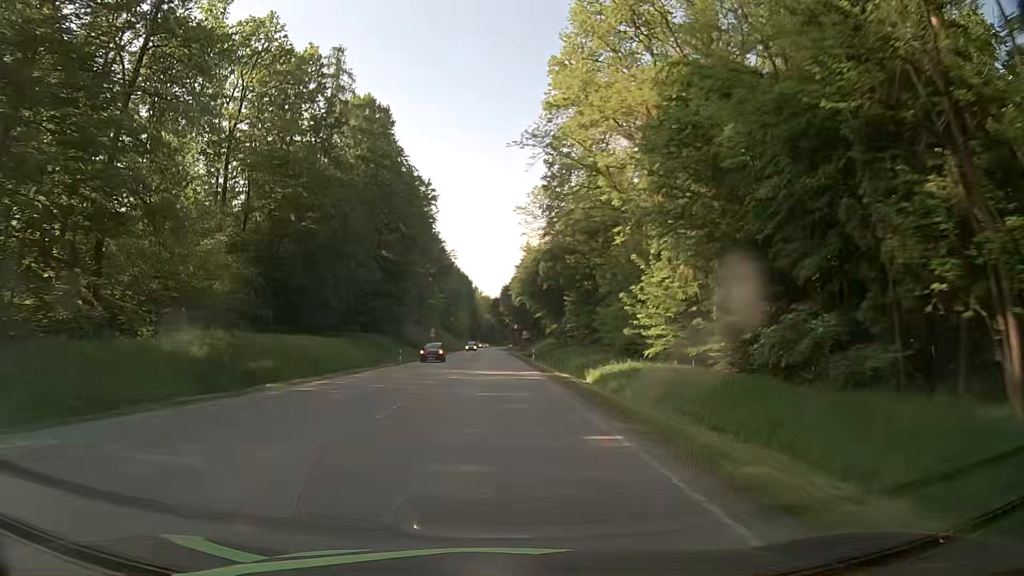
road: secondary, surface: asphalt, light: Day
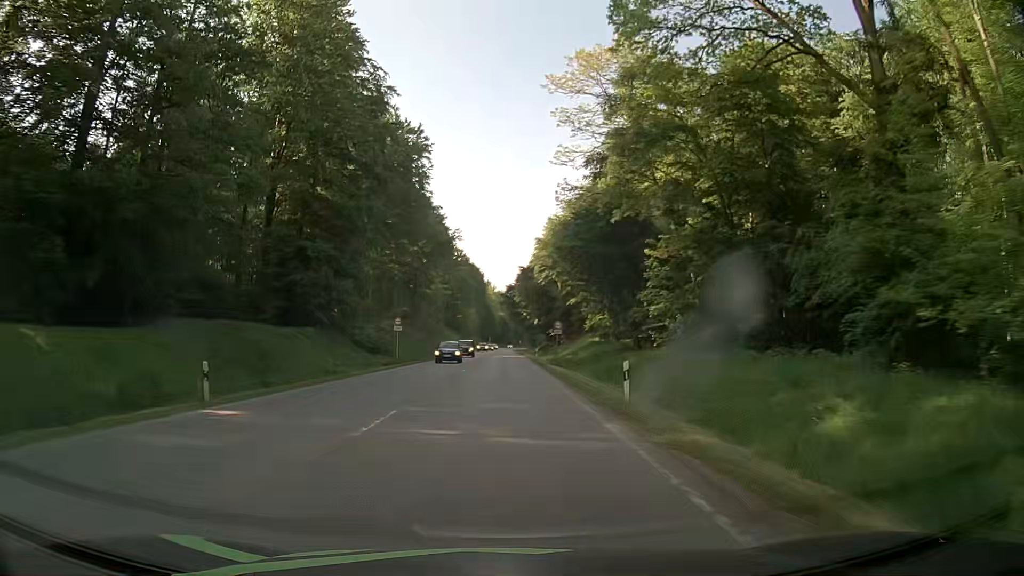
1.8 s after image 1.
(-0.1, +36.2) m; -1°
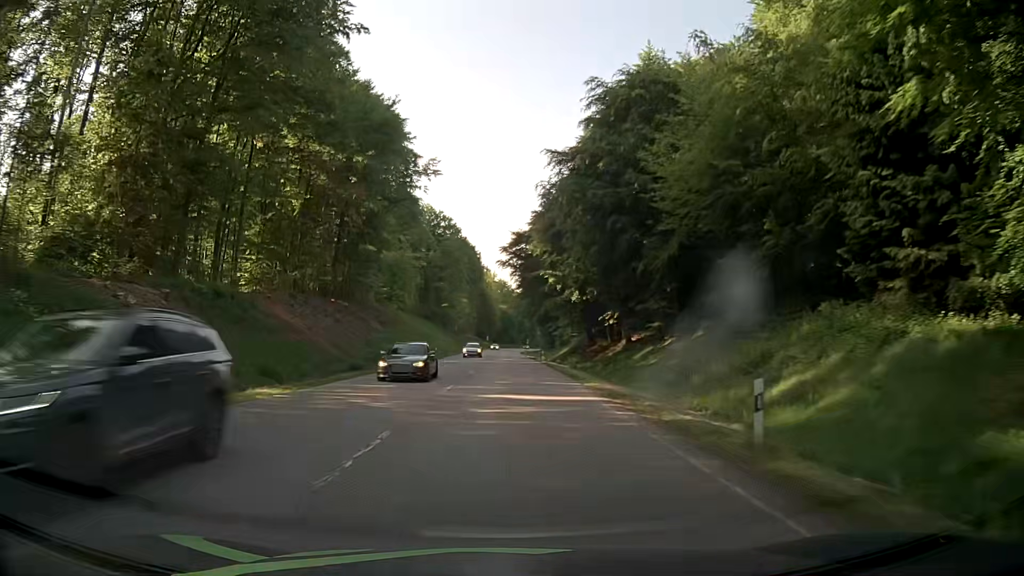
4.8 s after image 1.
(-0.5, +61.2) m; -1°
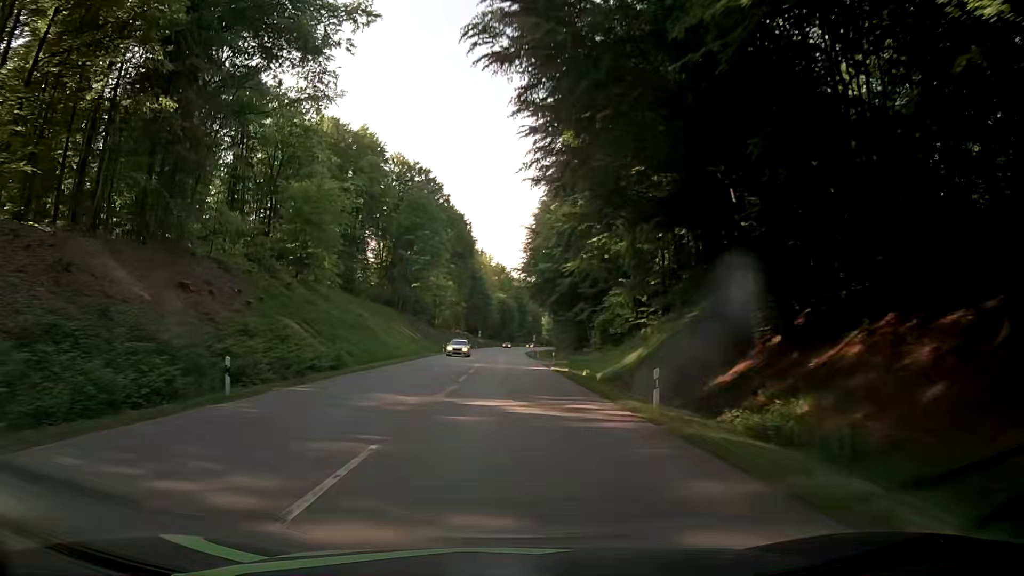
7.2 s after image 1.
(+0.3, +49.8) m; +1°
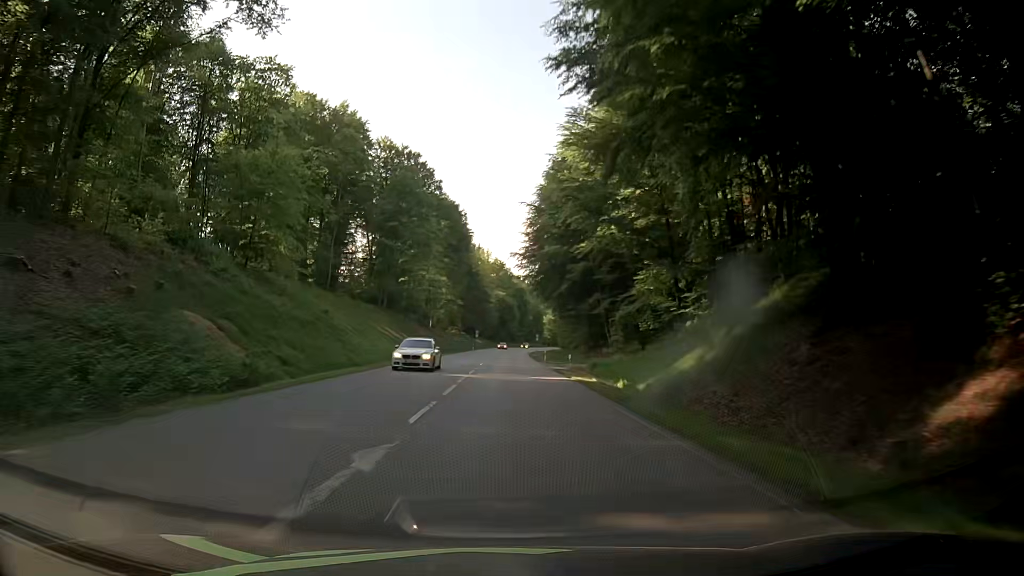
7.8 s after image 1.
(-0.1, +12.6) m; -1°
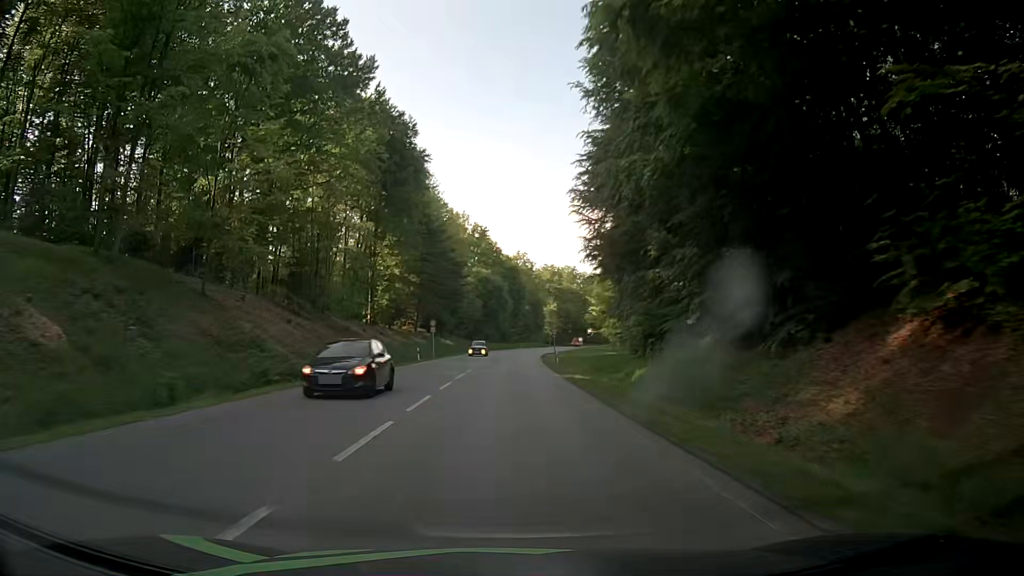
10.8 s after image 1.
(+0.9, +63.6) m; +1°
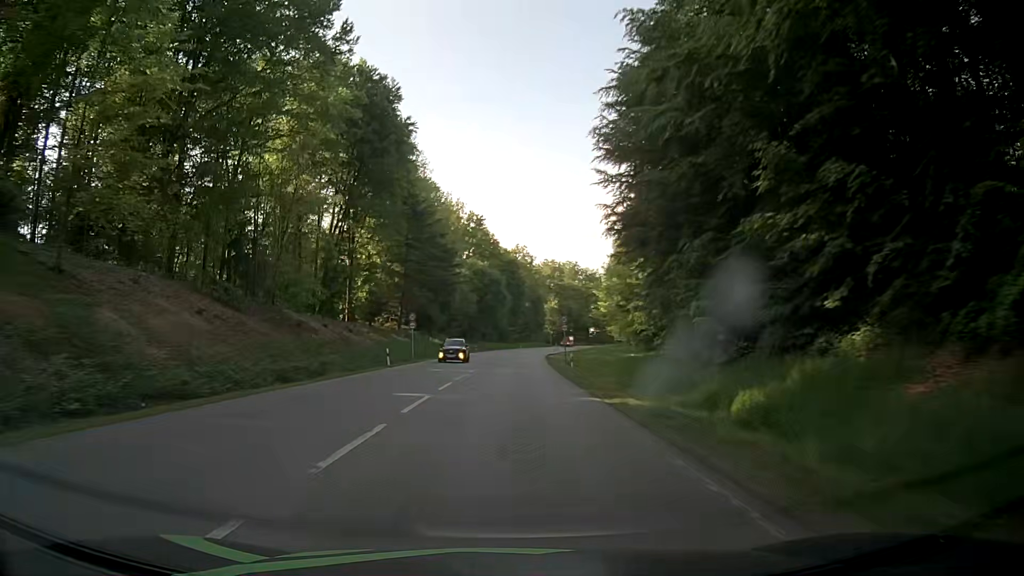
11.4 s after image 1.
(+0.1, +12.8) m; 0°
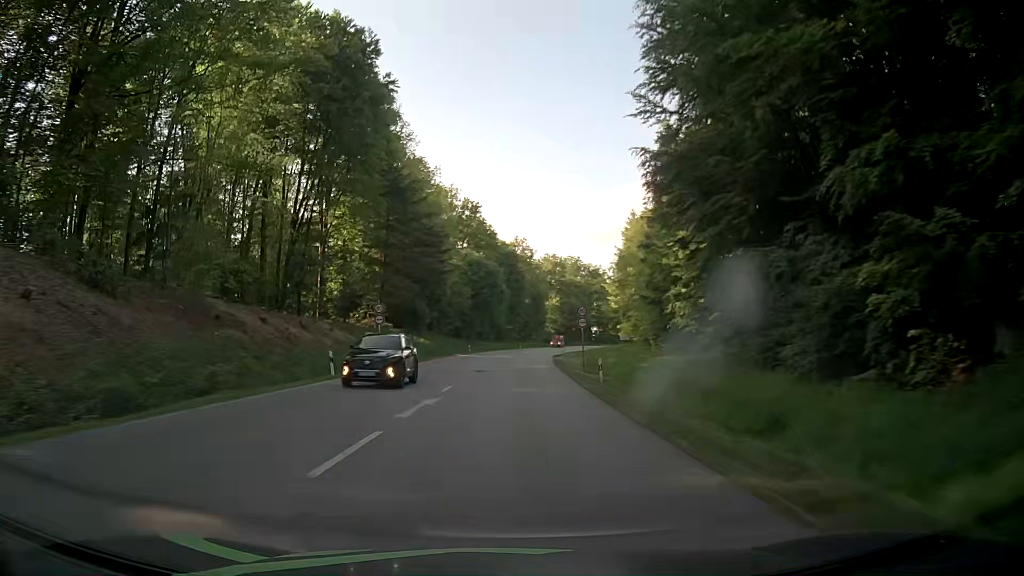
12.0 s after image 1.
(+0.1, +12.5) m; +1°
(0, +10) (0, +20) (0, +30) (0, +40) (+1, +50) (+1, +60) (+2, +70) (+3, +80) (+4, +90) (+5, +100) m
